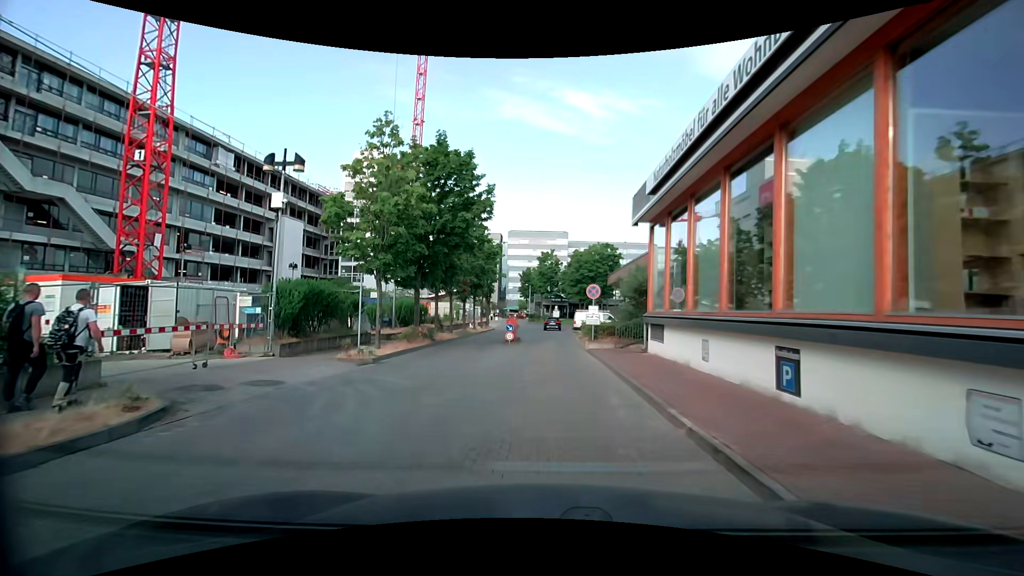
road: service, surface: paving_stones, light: Day
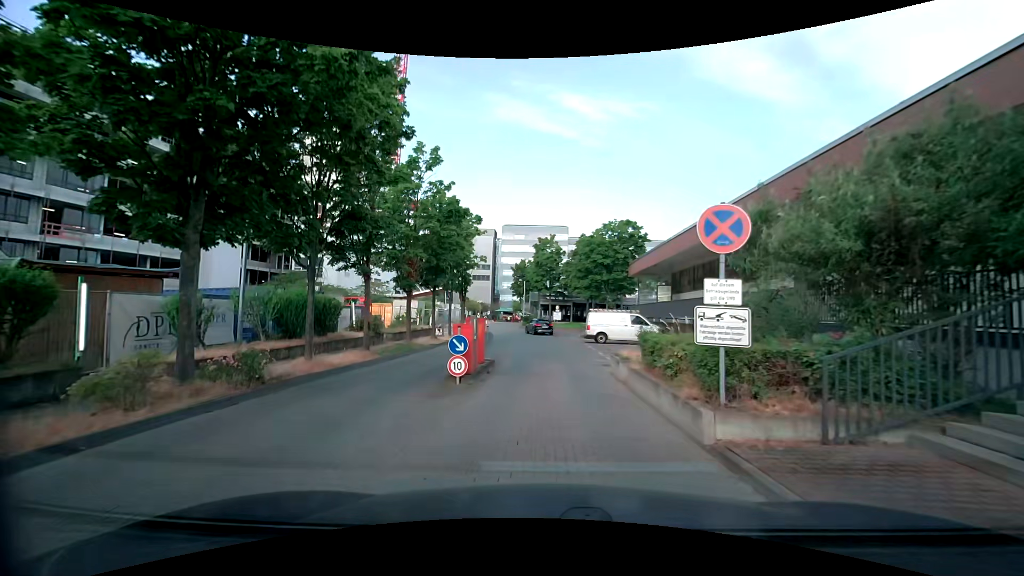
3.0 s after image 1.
(-0.1, +15.4) m; +1°
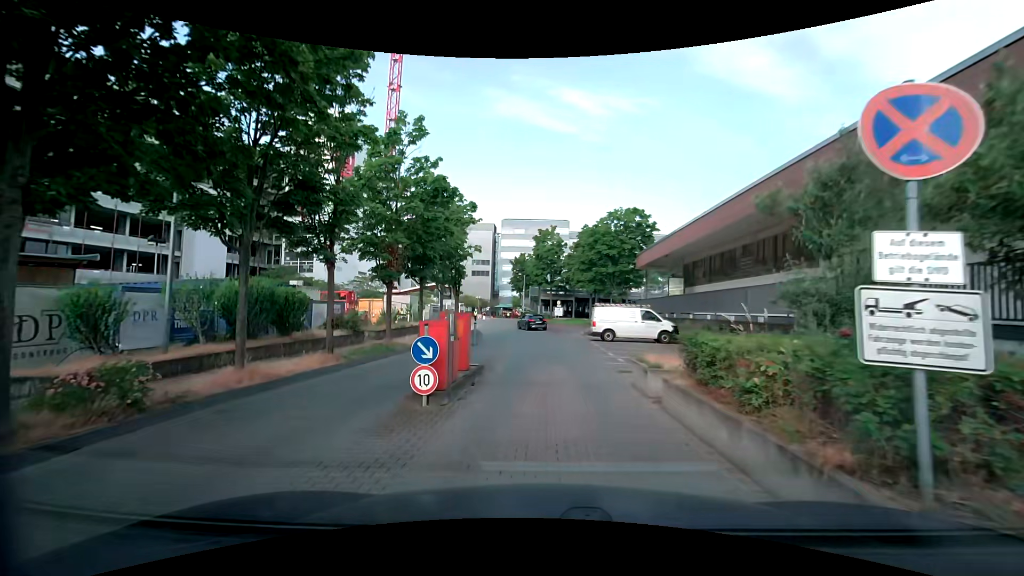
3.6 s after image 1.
(0.0, +3.0) m; 0°
